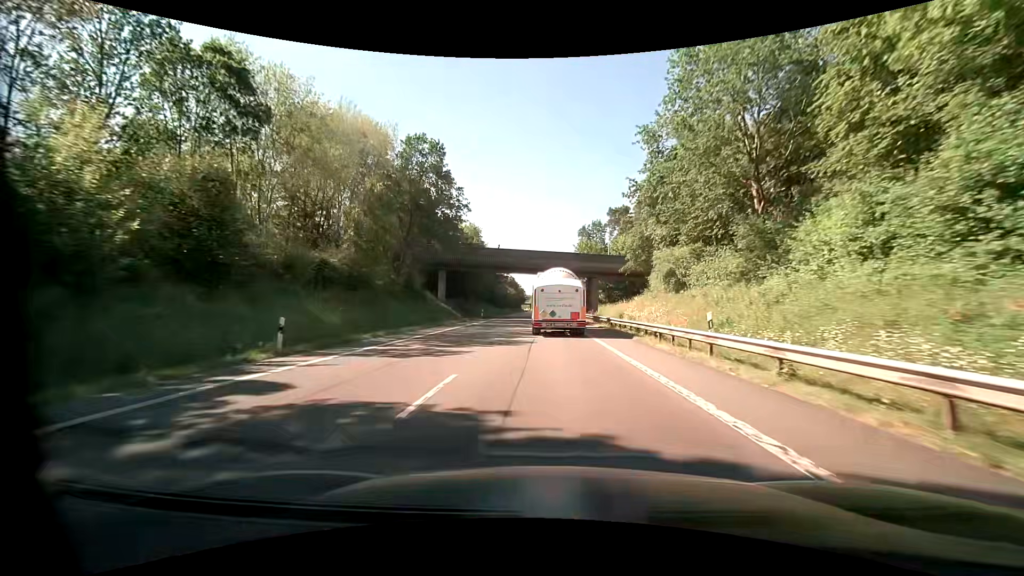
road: primary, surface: asphalt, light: Day
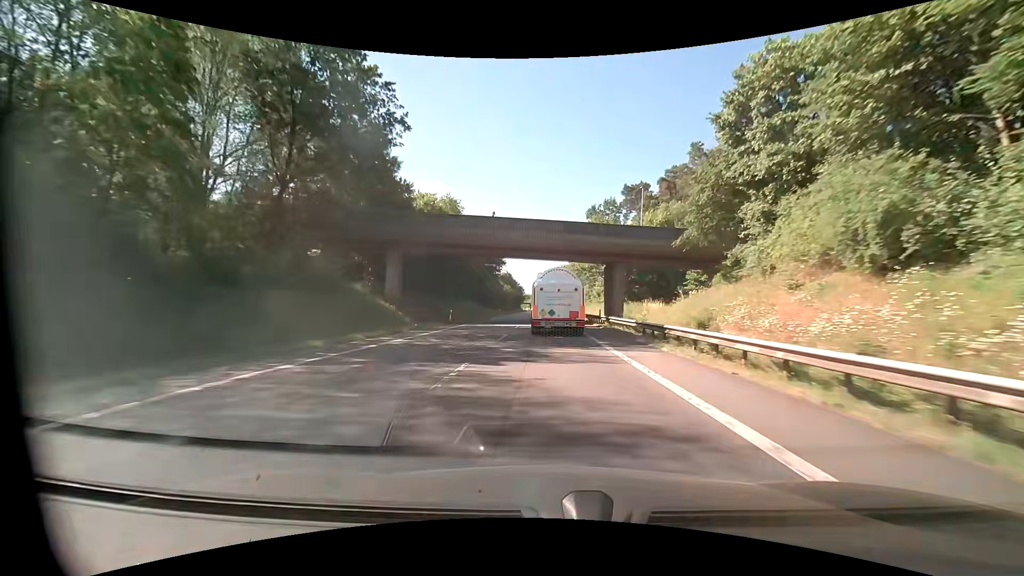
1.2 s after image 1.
(-0.1, +21.9) m; 0°
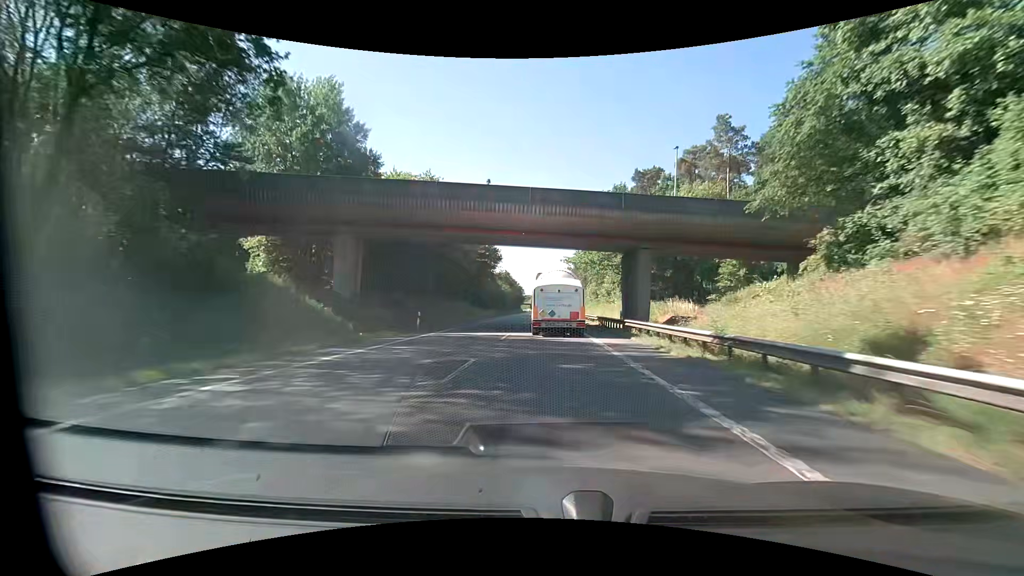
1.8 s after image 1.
(0.0, +11.1) m; 0°
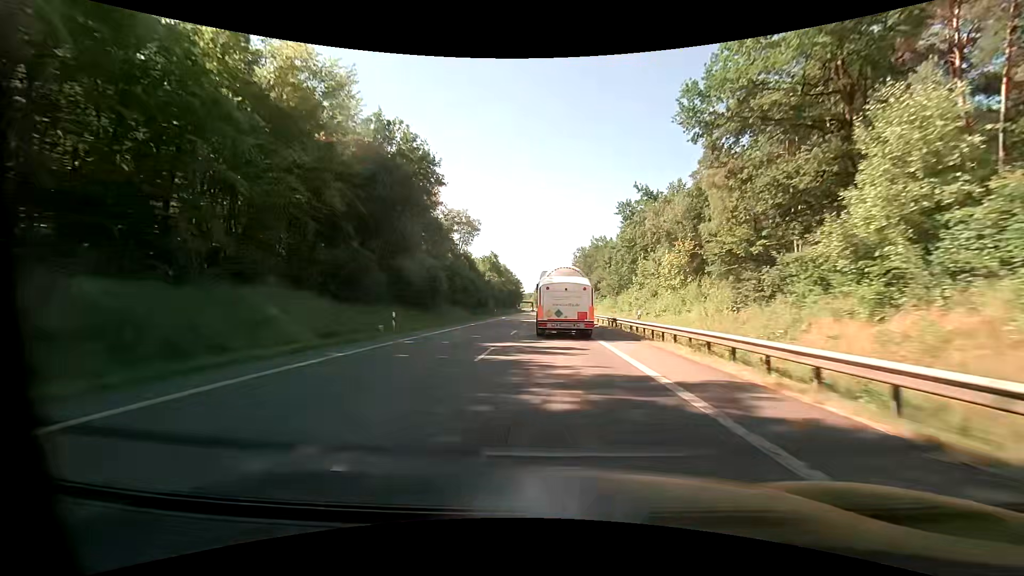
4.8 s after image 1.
(-0.7, +56.2) m; -1°
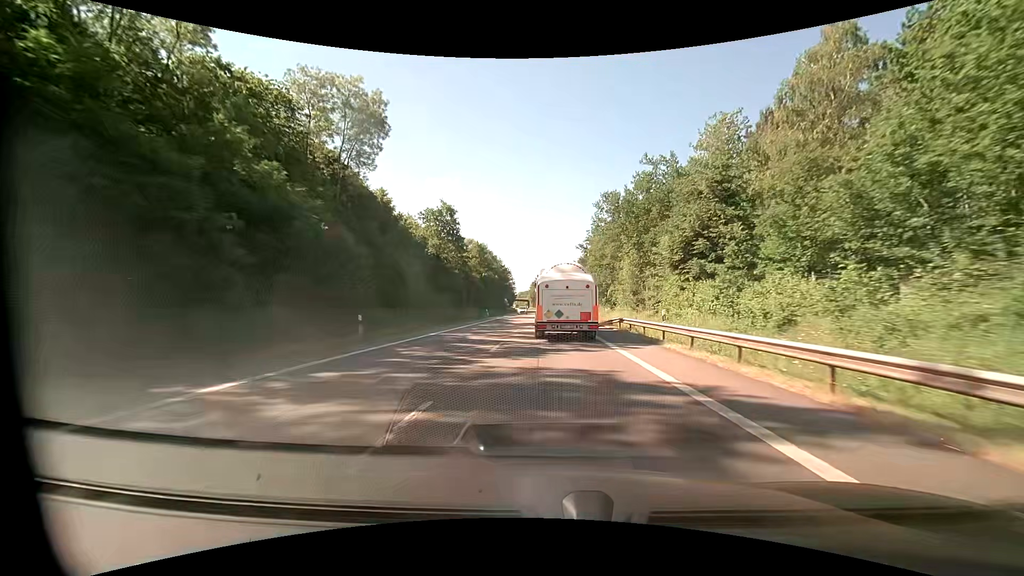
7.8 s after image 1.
(-0.1, +56.8) m; 0°
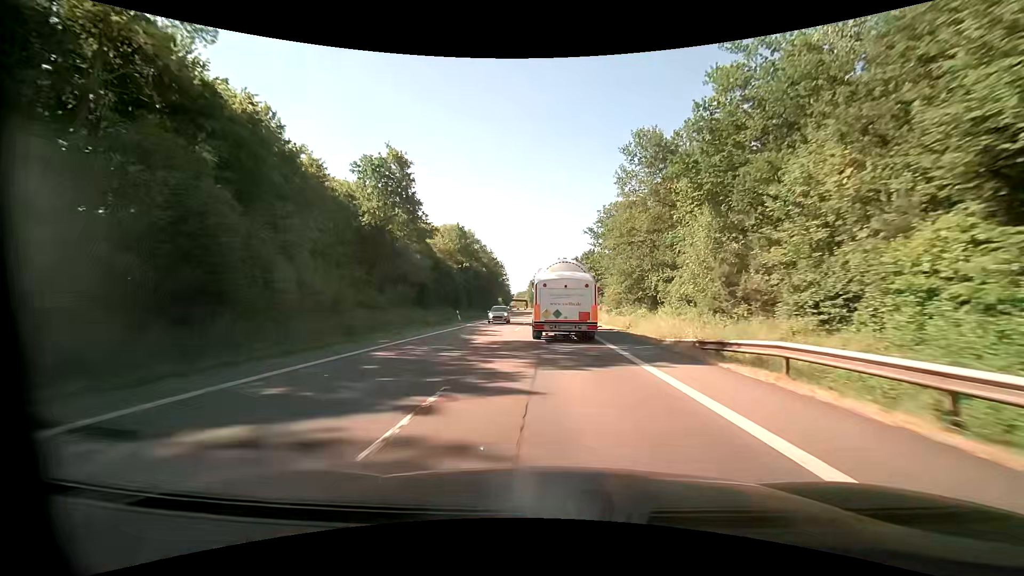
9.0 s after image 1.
(0.0, +22.5) m; 0°
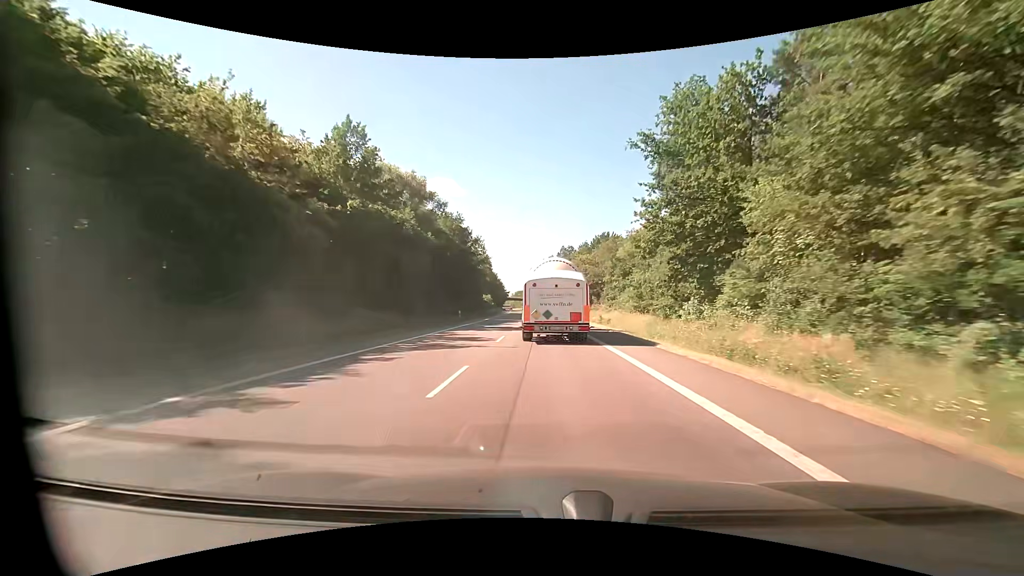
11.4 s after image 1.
(-0.1, +44.5) m; -1°
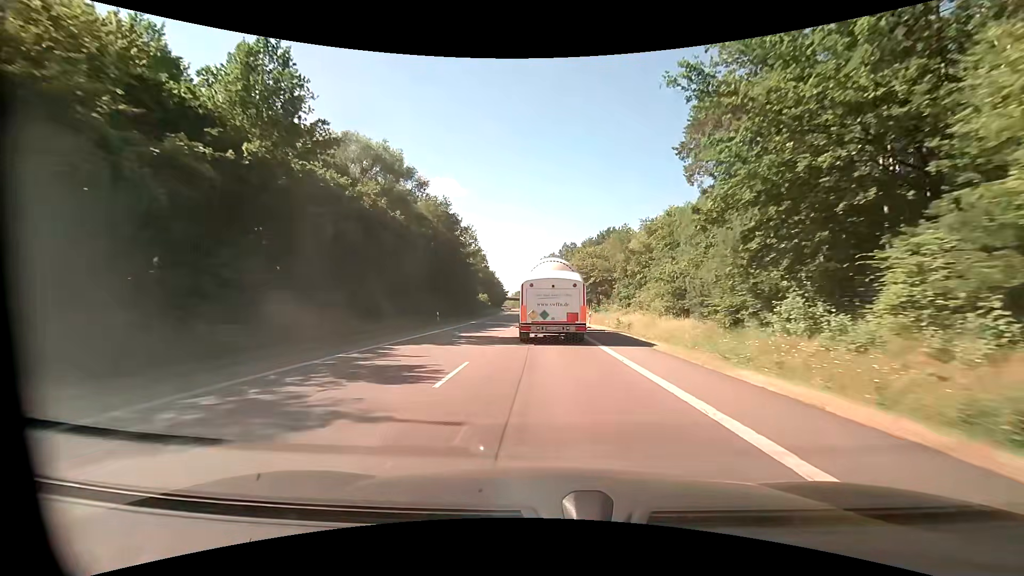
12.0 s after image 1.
(+0.1, +10.9) m; 0°
(0, +10) (0, +20) (0, +30) (0, +40) (0, +50) (-1, +60) (-1, +70) (-1, +80) (-2, +90) (-2, +100) m
